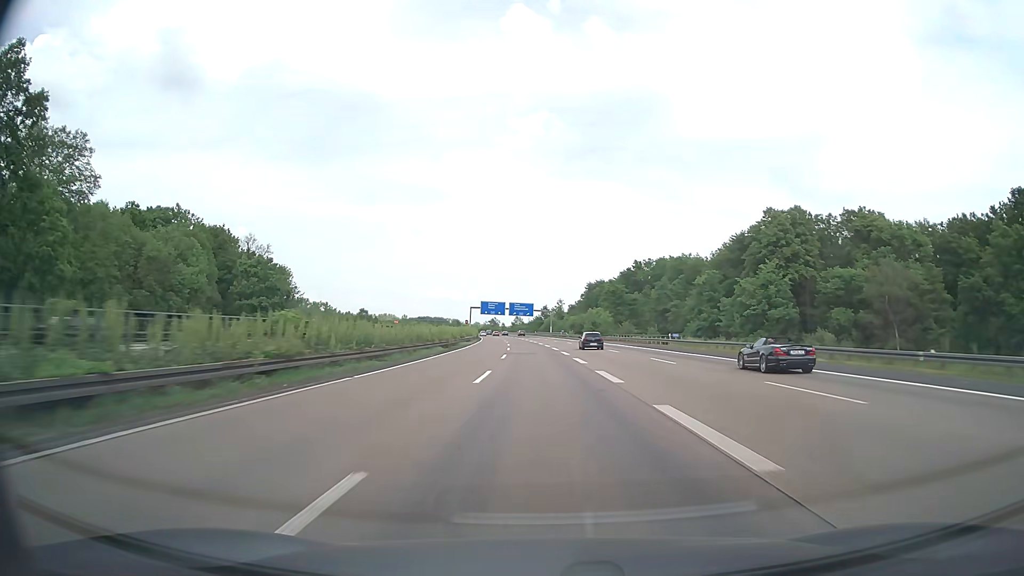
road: motorway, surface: asphalt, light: Day
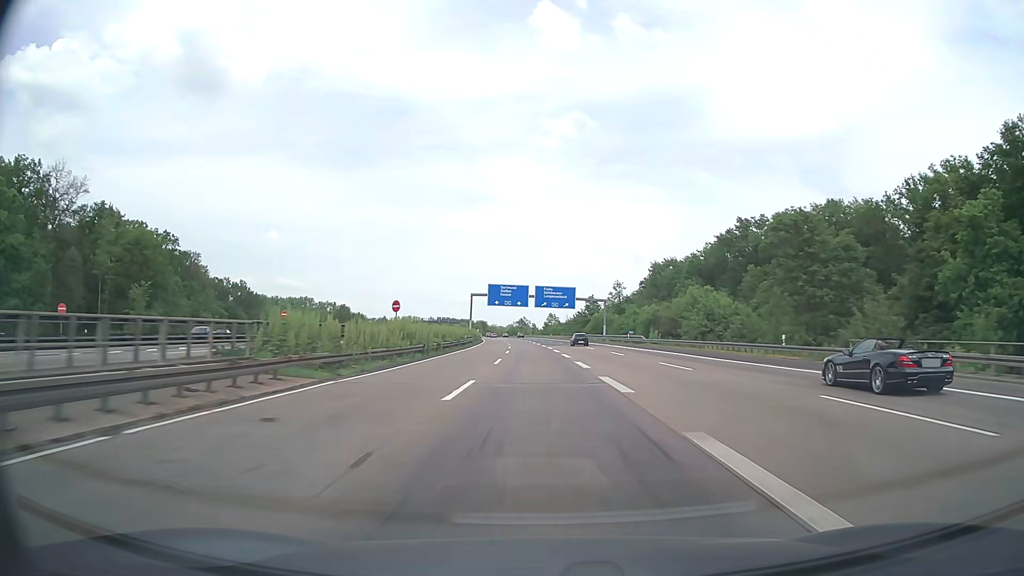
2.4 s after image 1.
(-1.9, +75.9) m; -3°
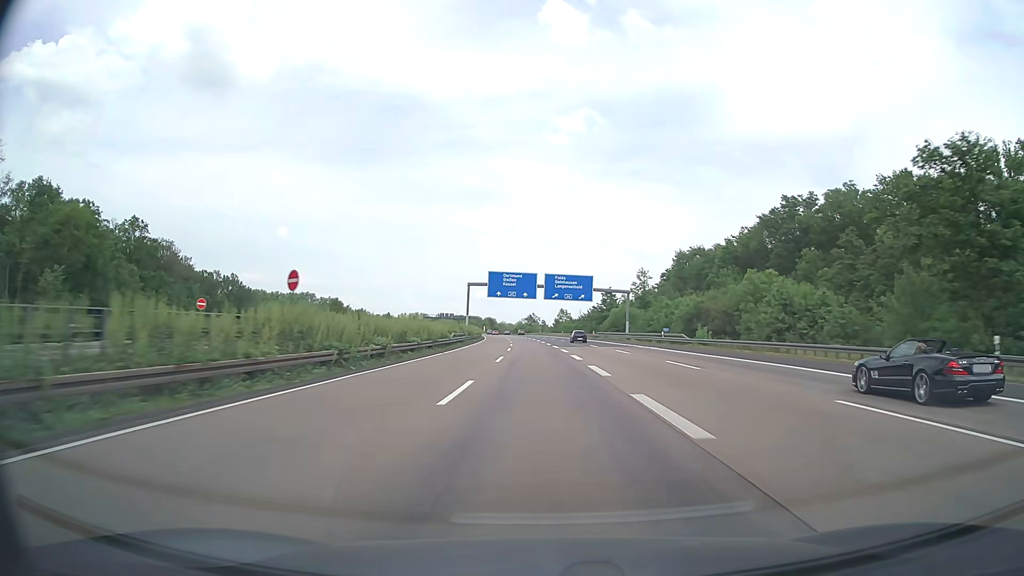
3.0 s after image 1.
(-0.1, +19.0) m; -1°
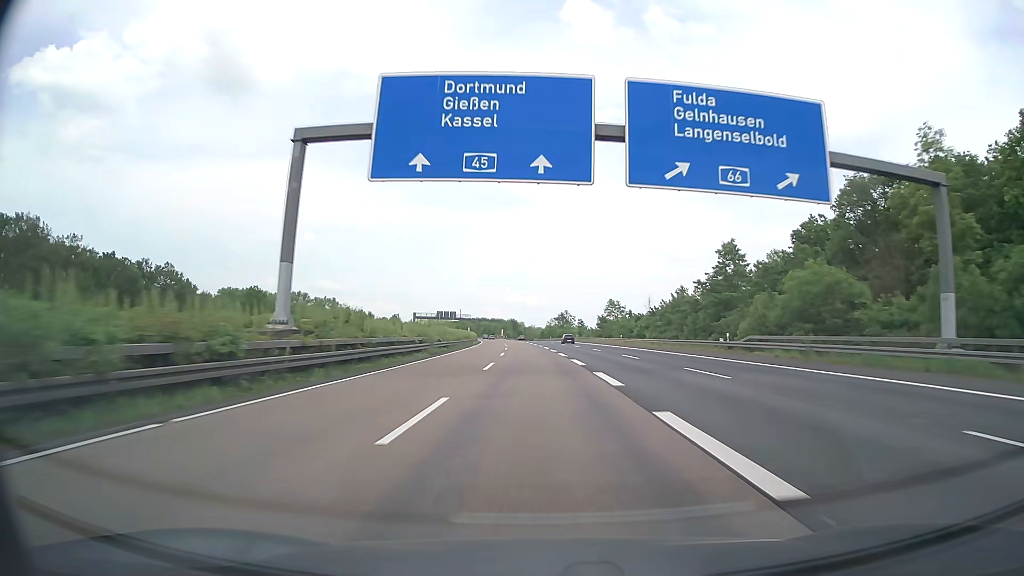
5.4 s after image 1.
(-1.5, +76.0) m; -2°
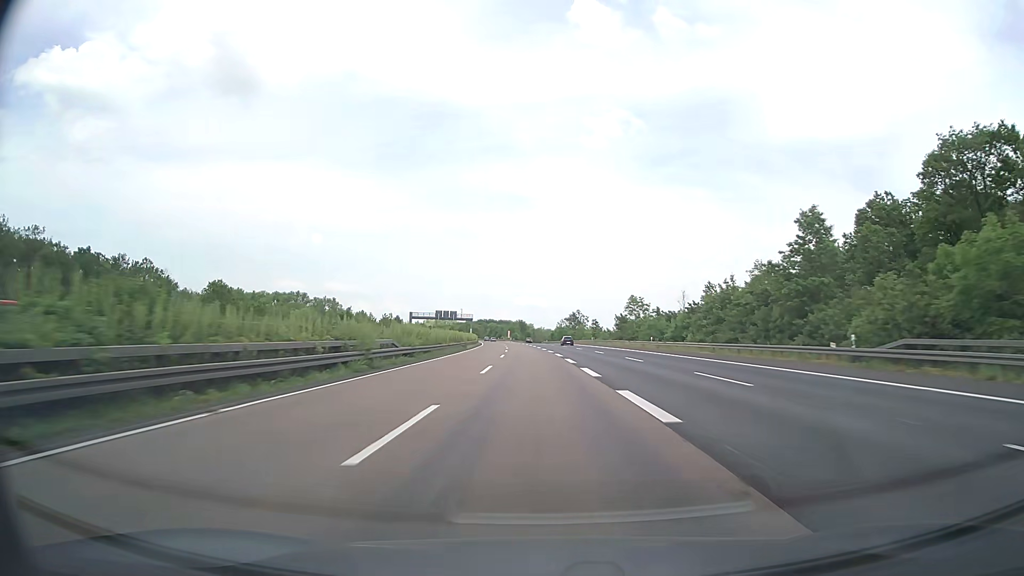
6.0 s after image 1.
(-0.1, +19.0) m; -1°
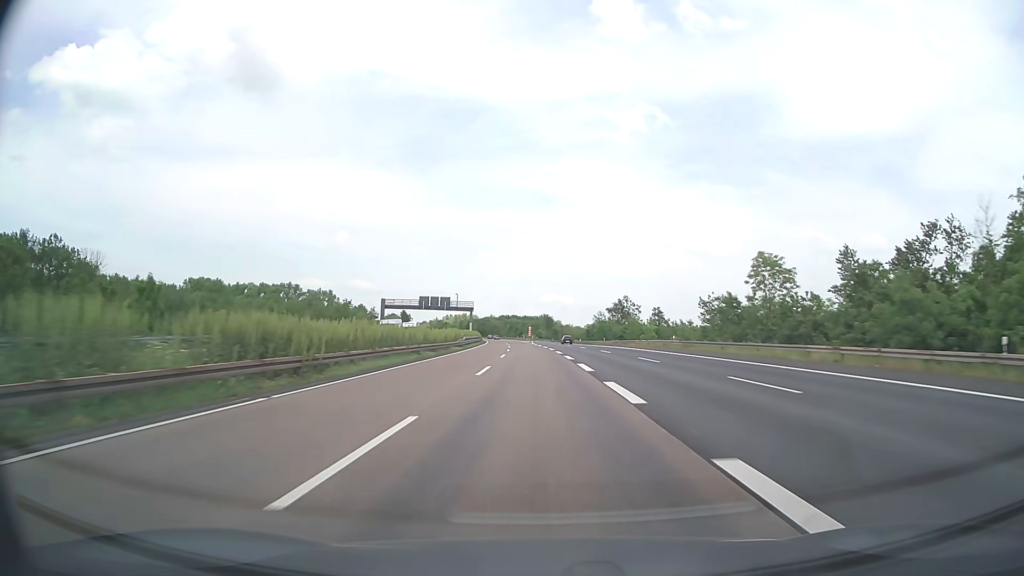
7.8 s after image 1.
(-1.0, +57.0) m; -2°
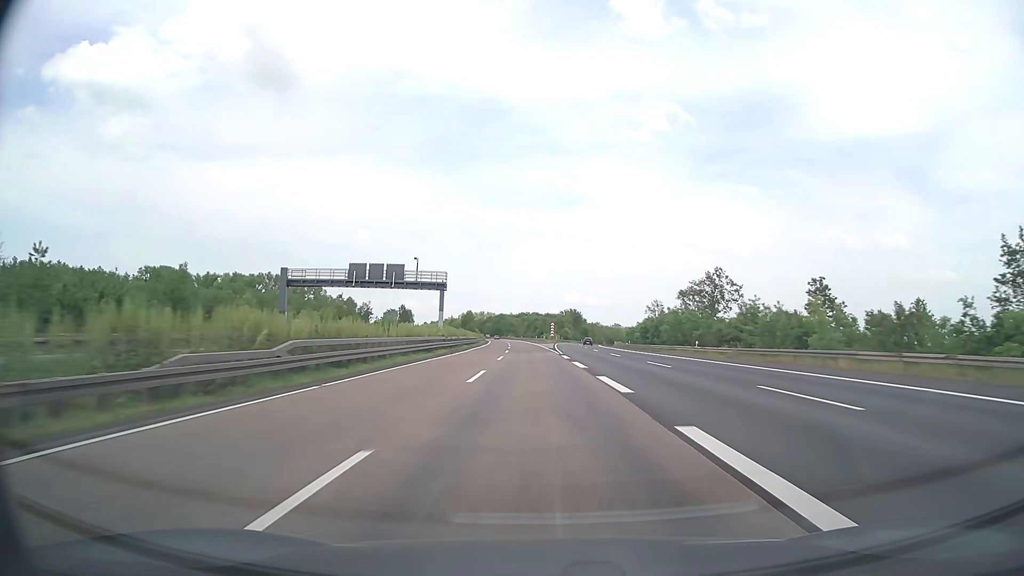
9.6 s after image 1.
(-1.0, +57.1) m; -2°
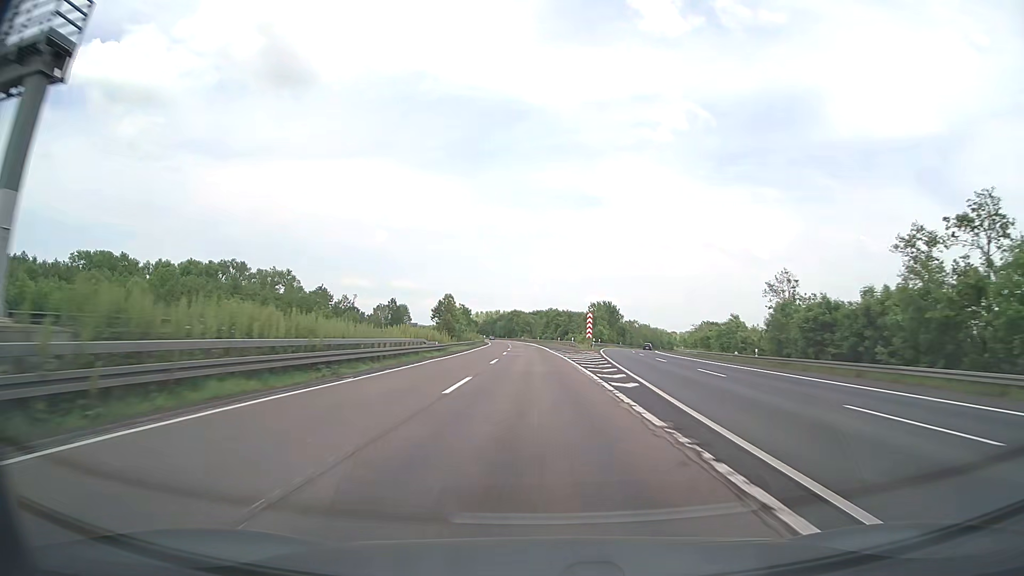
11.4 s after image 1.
(-1.0, +57.1) m; -2°
(0, +10) (0, +20) (0, +30) (0, +40) (-1, +50) (-1, +60) (-1, +70) (-2, +80) (-2, +90) (-3, +100) m
